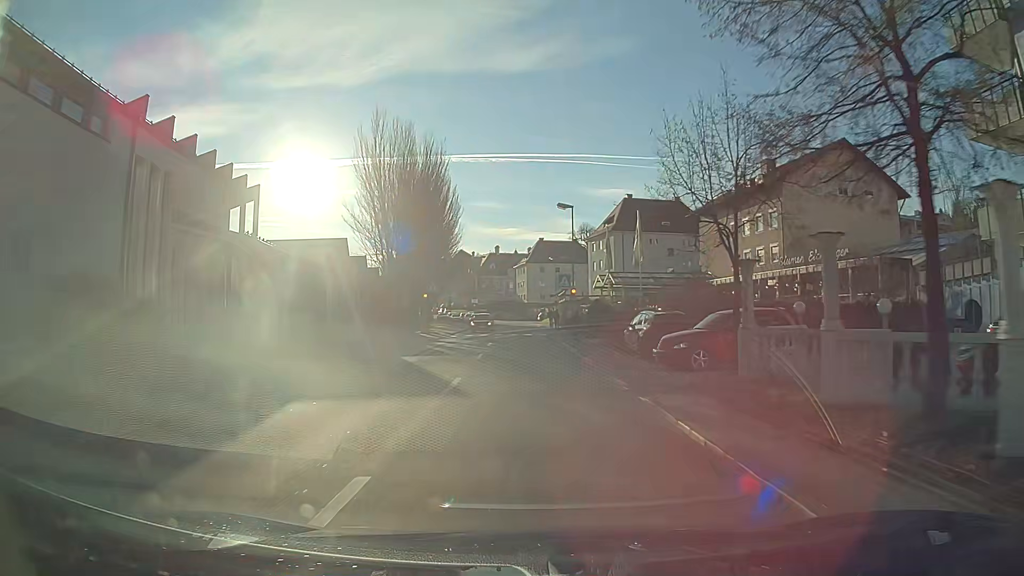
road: tertiary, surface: asphalt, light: Day
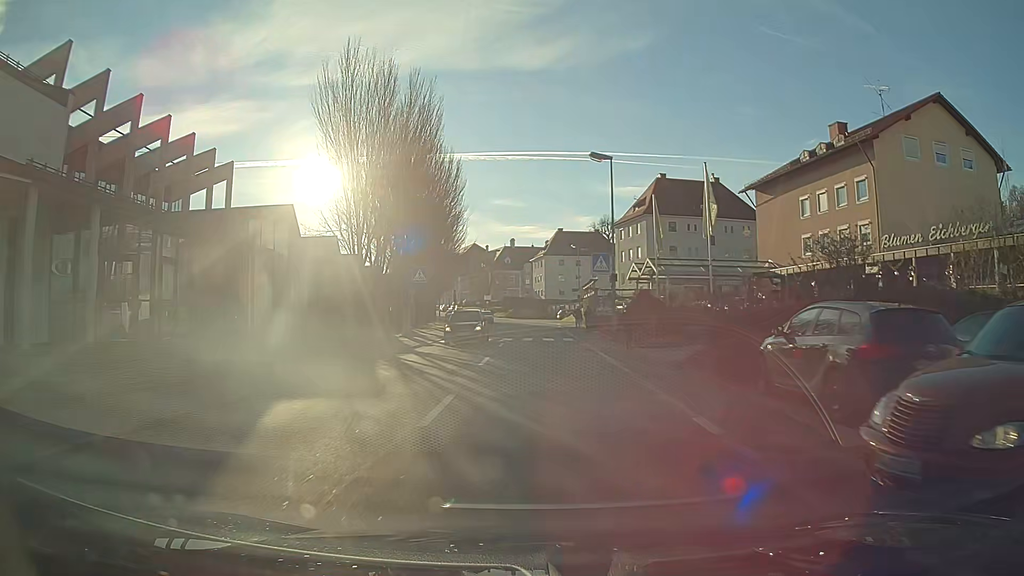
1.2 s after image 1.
(0.0, +12.5) m; 0°
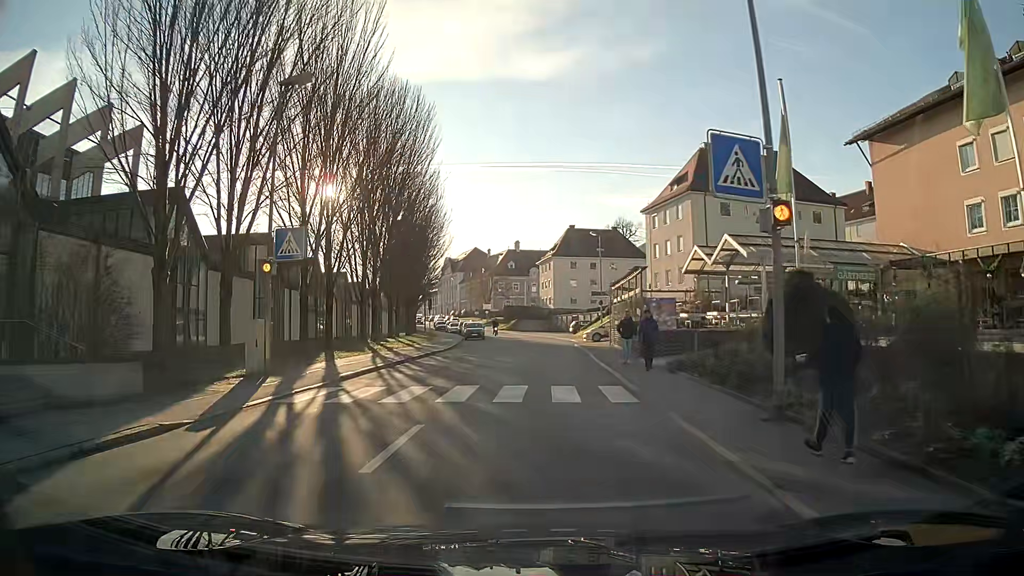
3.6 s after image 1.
(0.0, +20.1) m; -1°
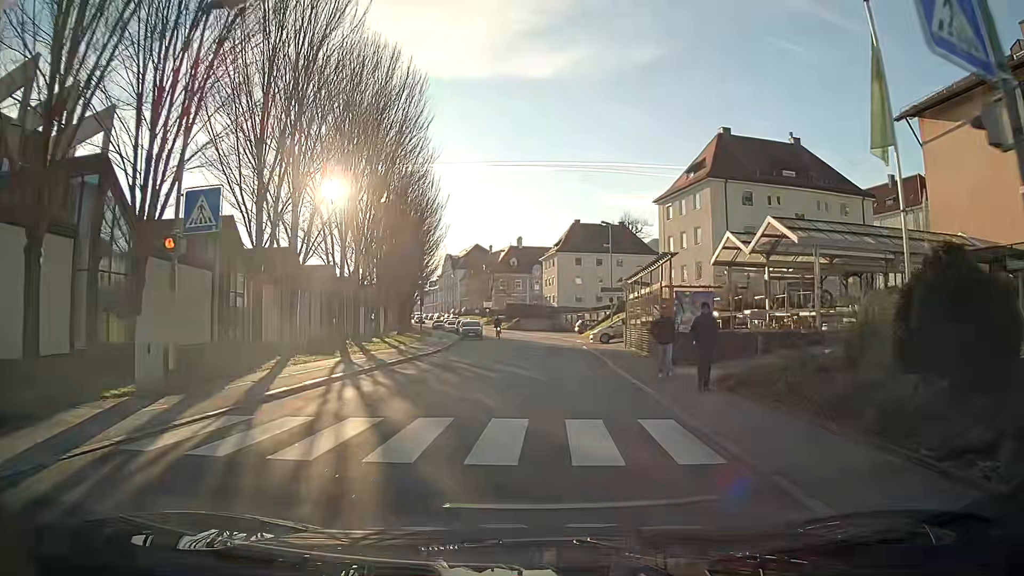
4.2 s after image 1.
(0.0, +5.3) m; 0°
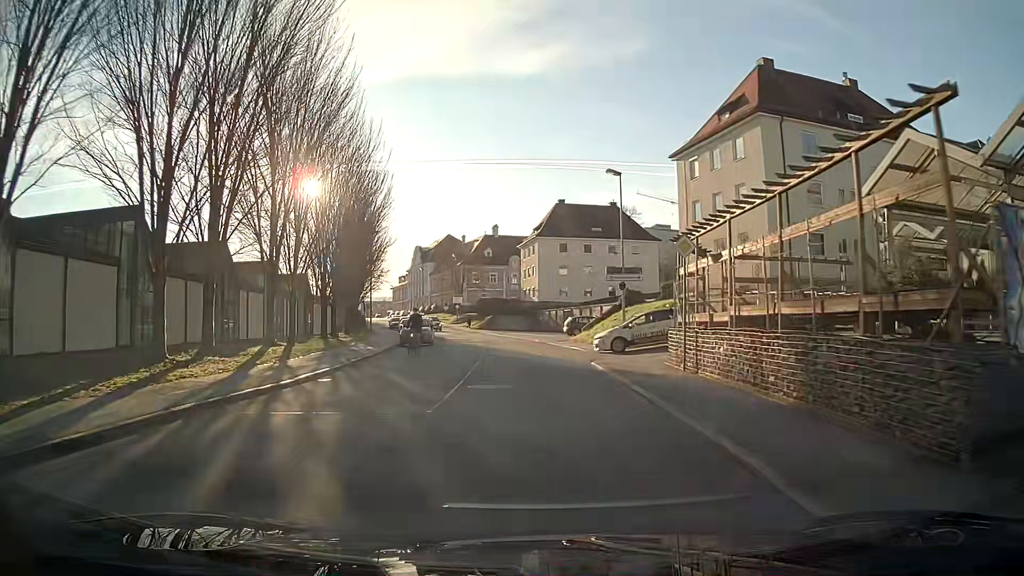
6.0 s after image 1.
(+0.2, +16.2) m; +1°
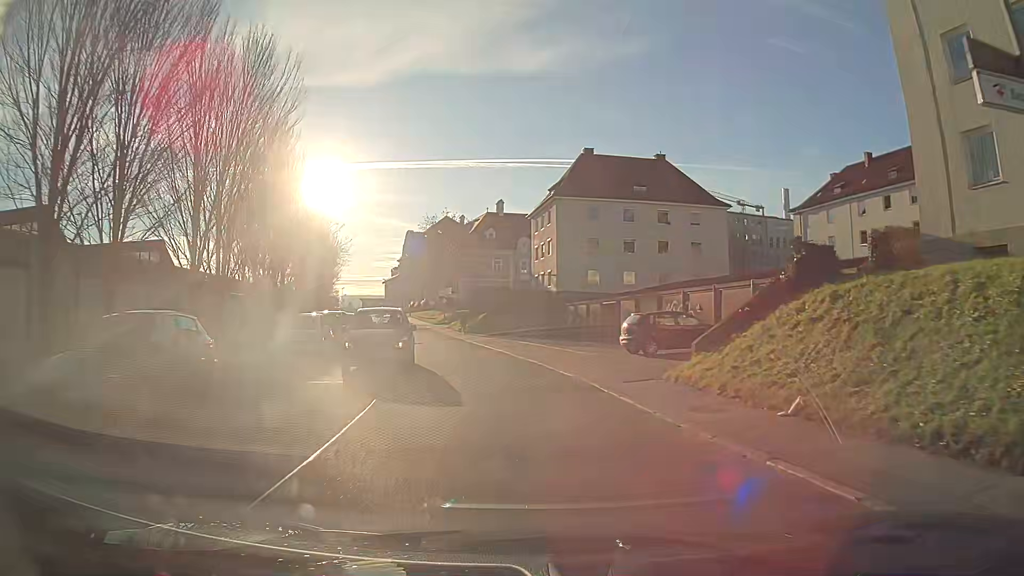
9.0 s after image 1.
(-0.3, +27.8) m; -2°
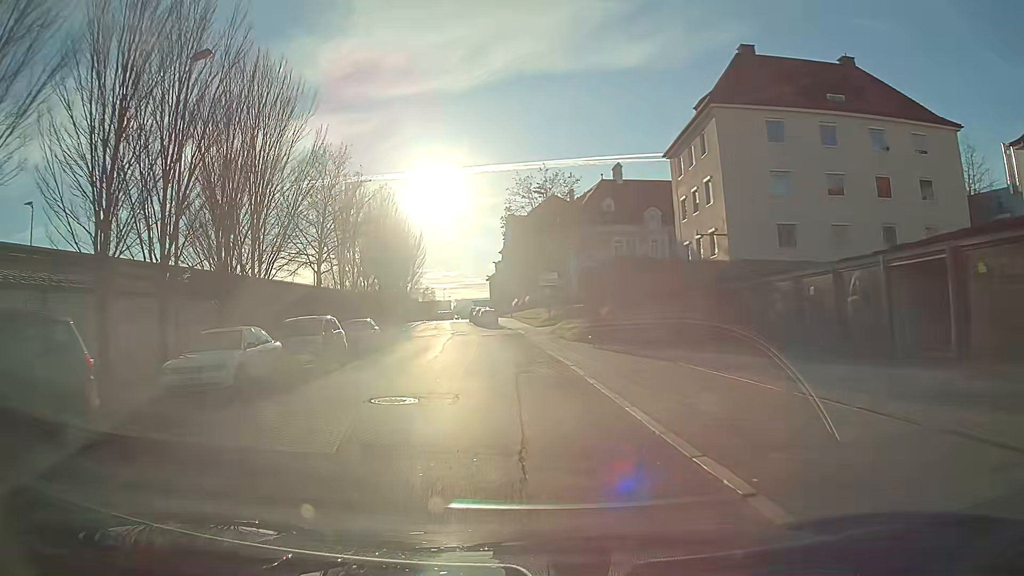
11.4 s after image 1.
(-1.7, +24.0) m; -9°
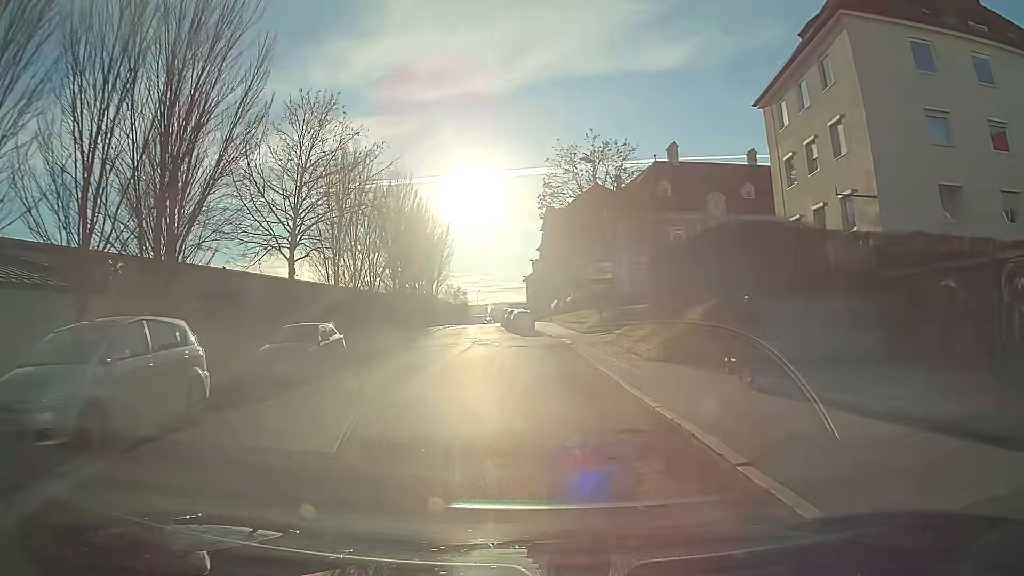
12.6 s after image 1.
(-0.3, +12.1) m; -3°
